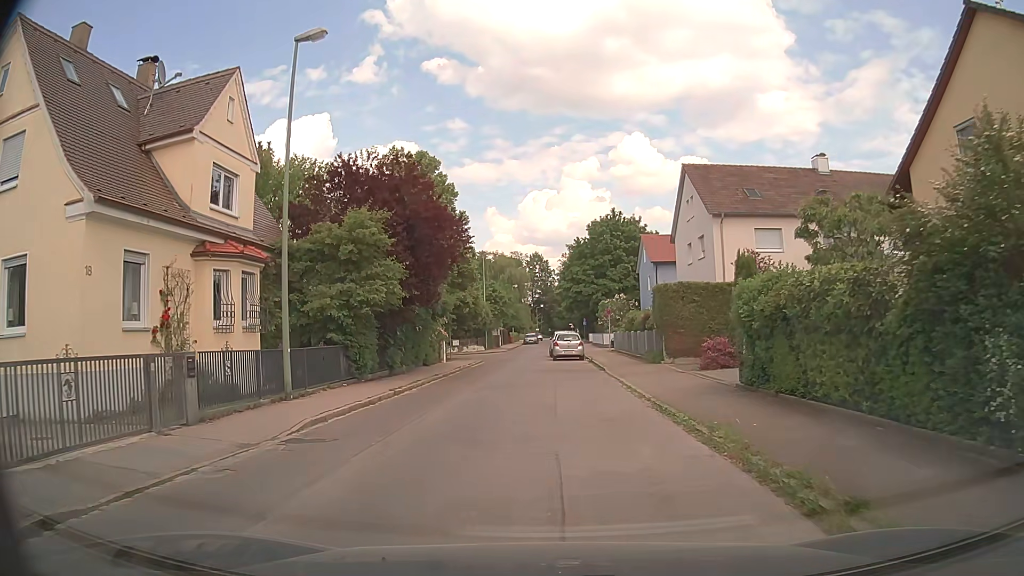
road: residential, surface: asphalt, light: Day
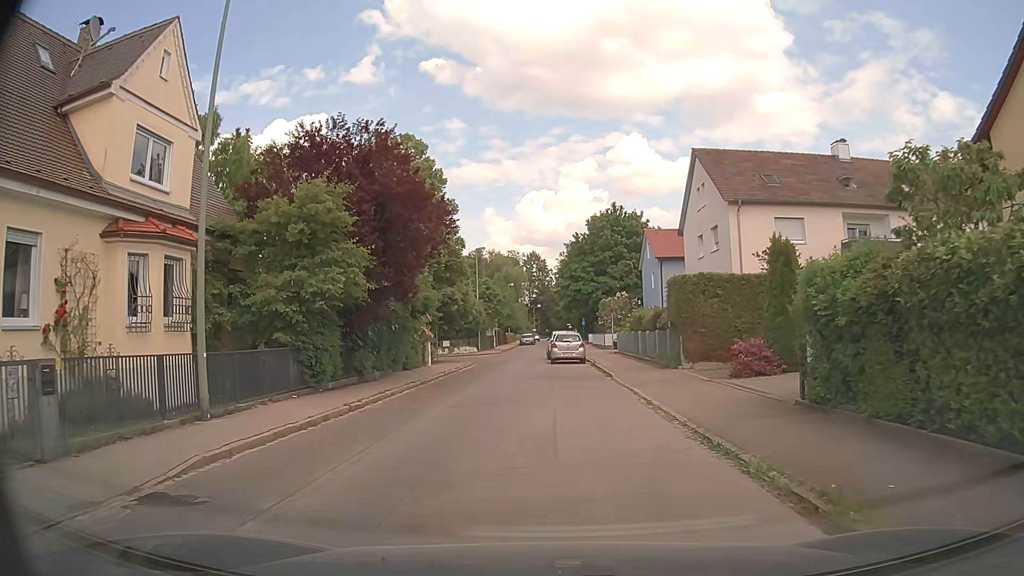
(0.0, +3.9) m; 0°
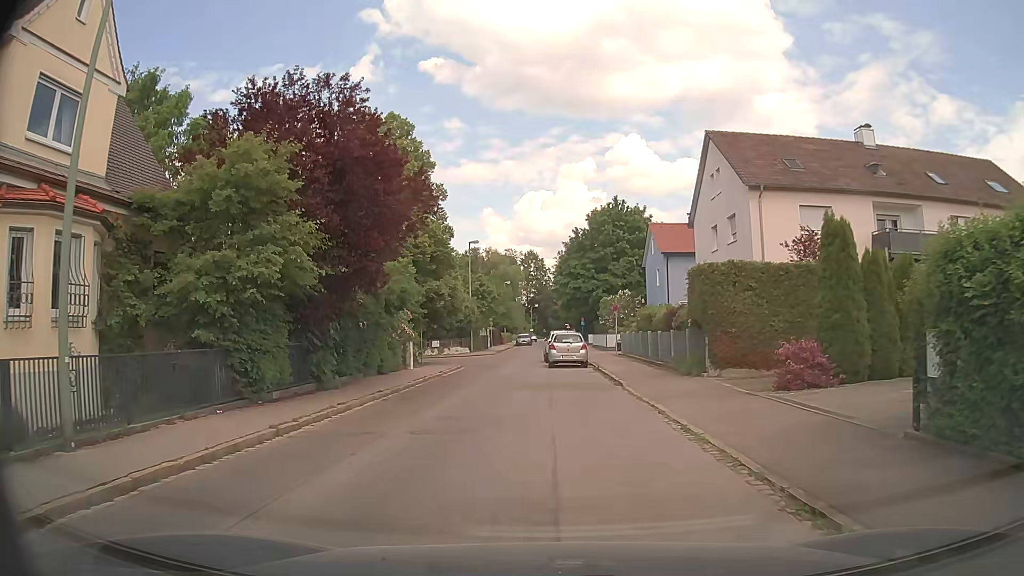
(0.0, +3.8) m; 0°
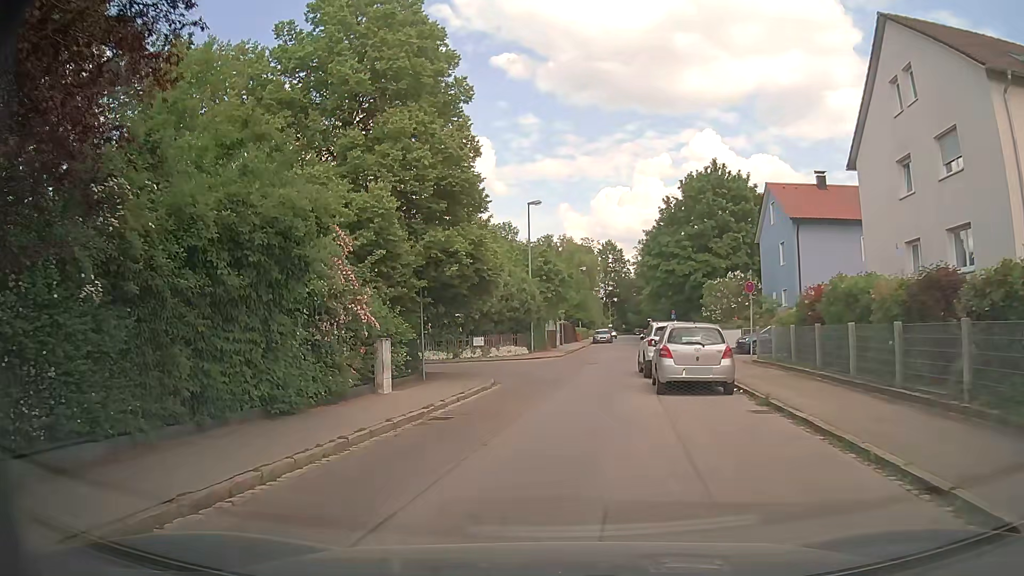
(-0.4, +14.4) m; -7°
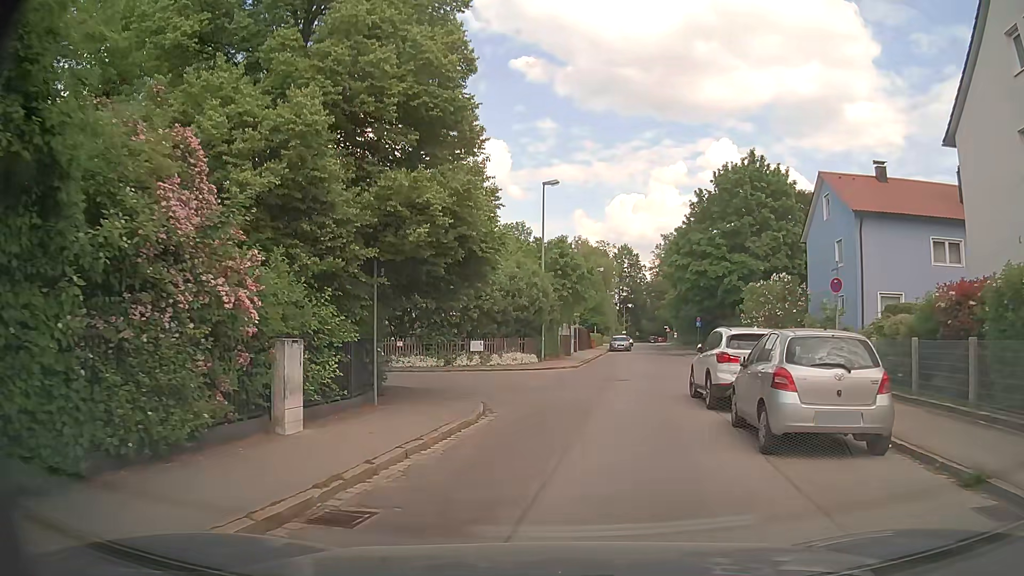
(0.0, +6.4) m; 0°
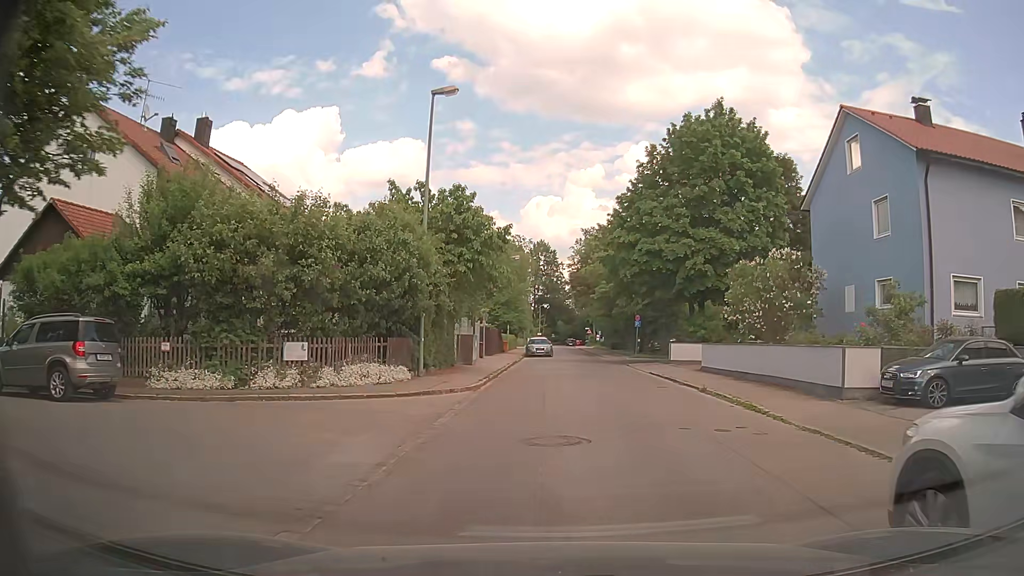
(+0.6, +12.7) m; +6°
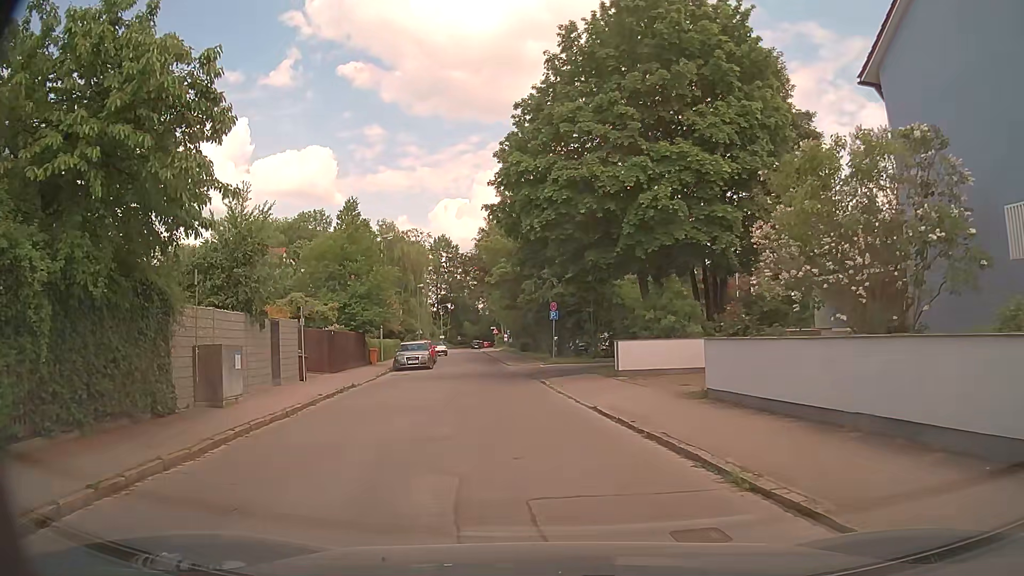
(+1.8, +15.4) m; +7°
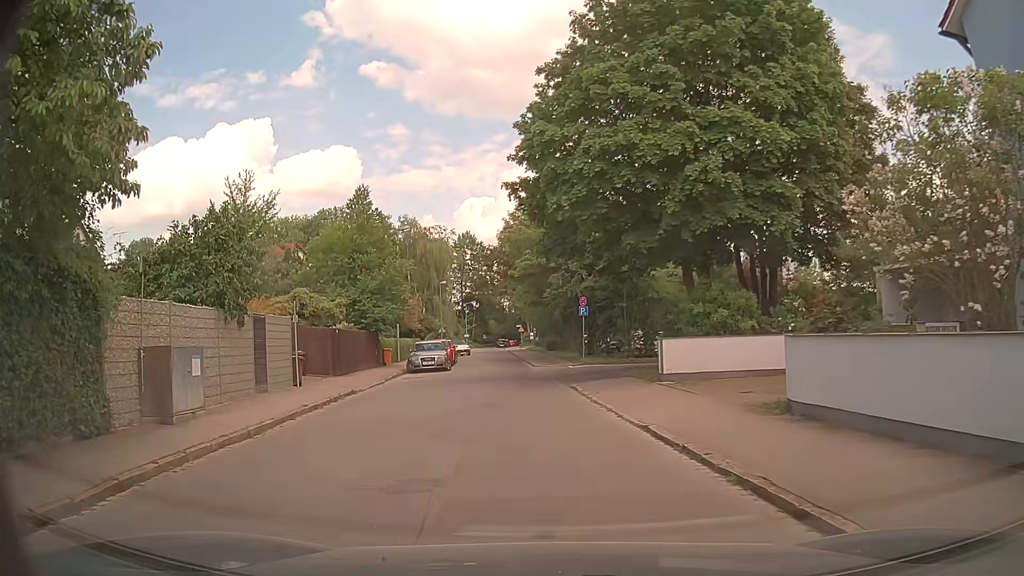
(0.0, +3.2) m; -2°
(0, +10) (-1, +20) (-1, +30) (-2, +40) (-2, +50) (-3, +60) (-3, +70) (-4, +80) (-5, +90) (-5, +100) m
